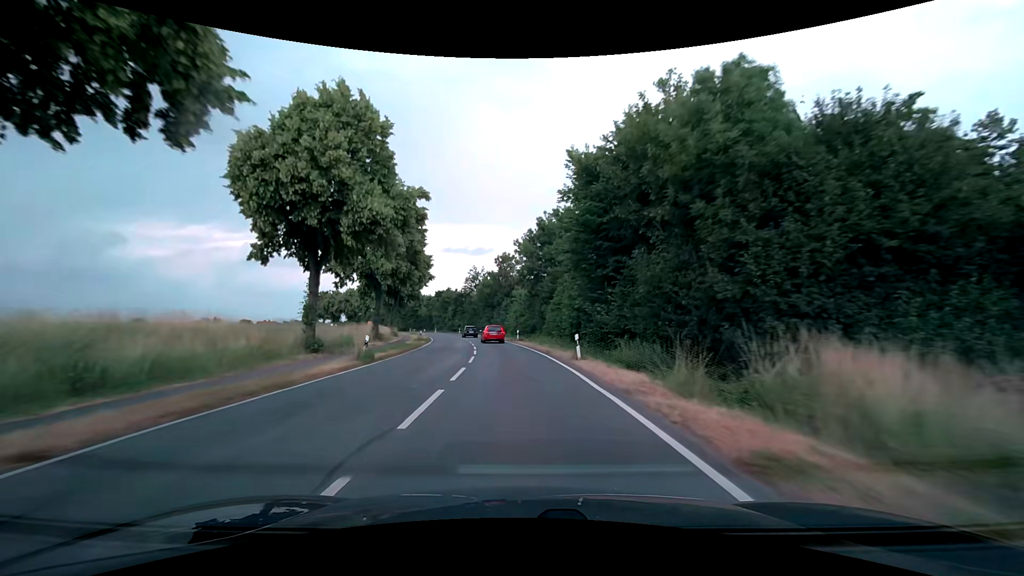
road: secondary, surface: asphalt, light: Day
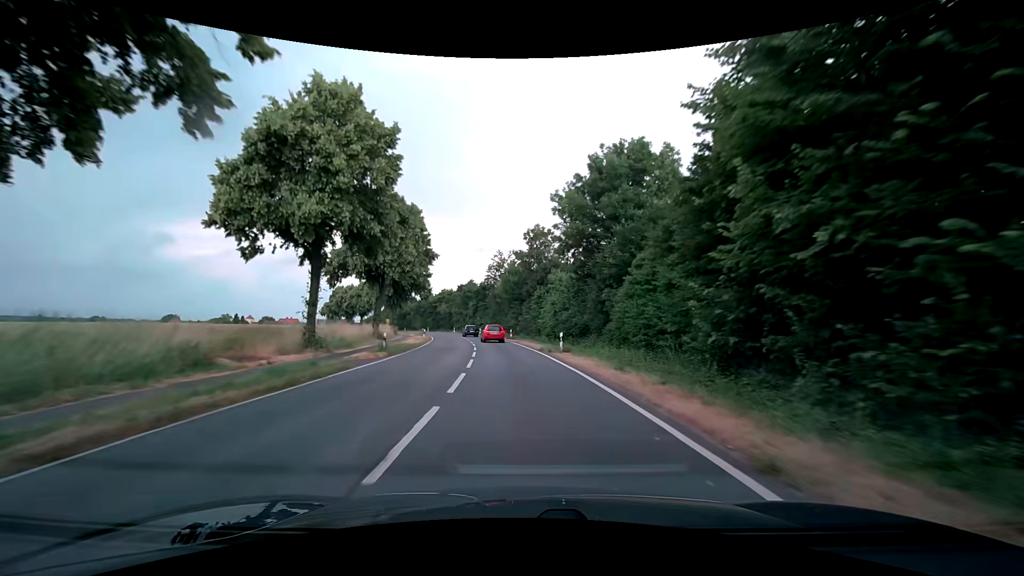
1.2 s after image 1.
(-0.6, +20.7) m; -3°
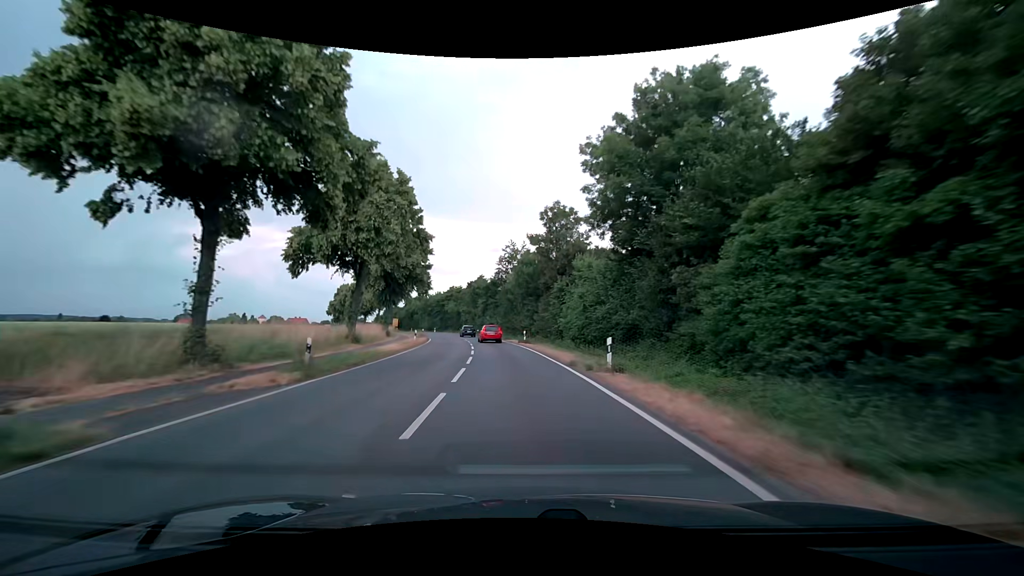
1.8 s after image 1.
(-0.1, +10.4) m; -1°
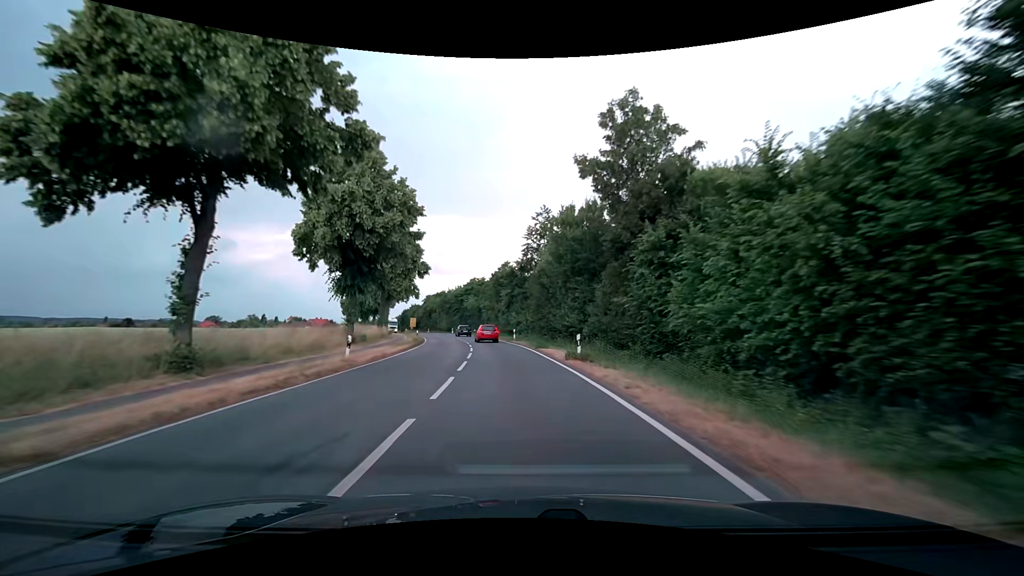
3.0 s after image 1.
(-0.6, +21.1) m; -3°
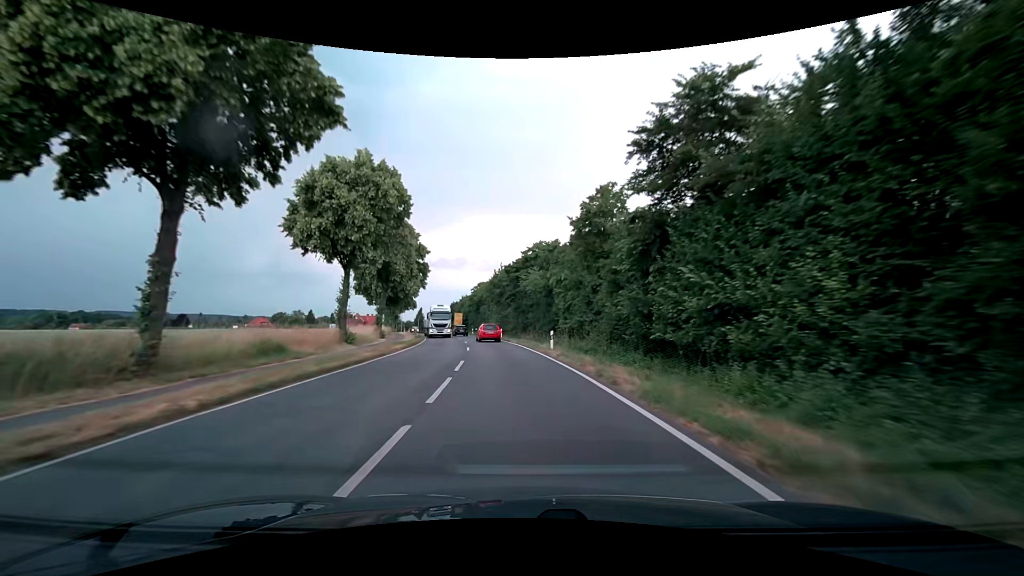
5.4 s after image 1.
(-3.3, +42.9) m; -9°
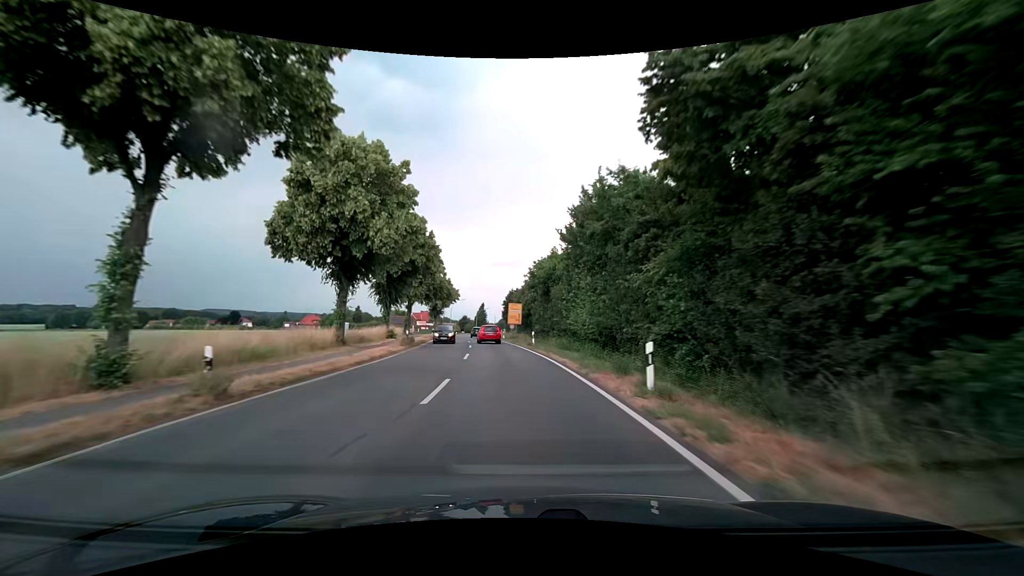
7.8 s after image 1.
(-2.8, +42.5) m; -8°
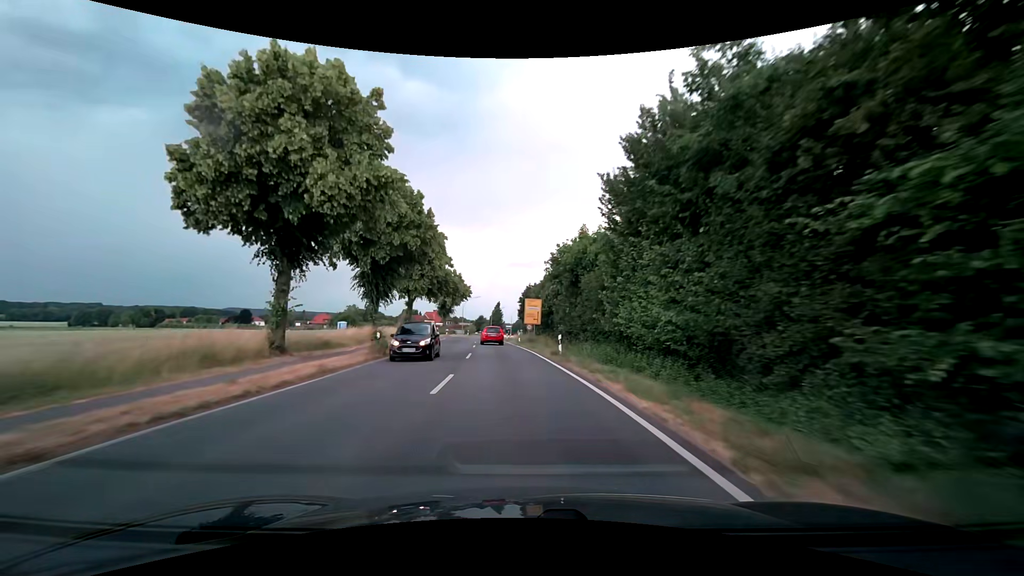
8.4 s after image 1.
(-0.2, +10.6) m; -2°
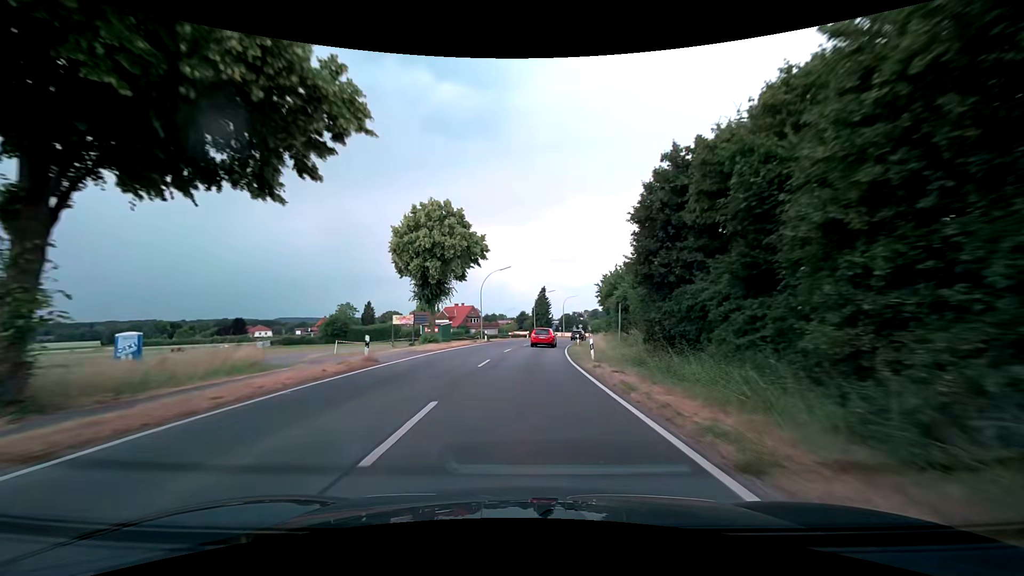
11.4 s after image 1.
(-3.4, +53.2) m; -5°
(0, +10) (0, +20) (+1, +30) (+2, +40) (+3, +50) (+5, +60) (+7, +70) (+9, +79) (+12, +89) (+15, +98) m
